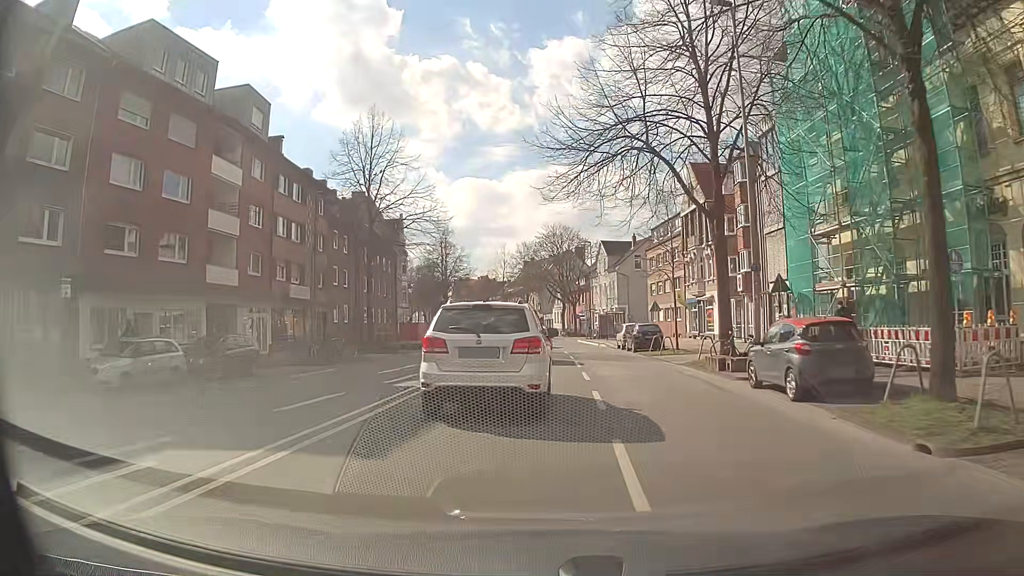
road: secondary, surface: asphalt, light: Day
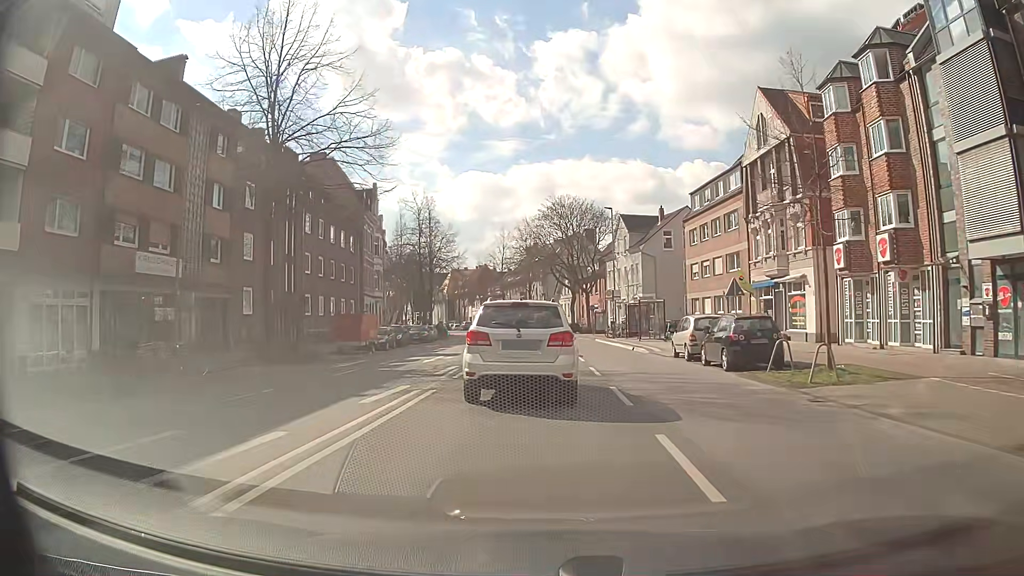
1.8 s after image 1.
(+0.1, +18.3) m; 0°
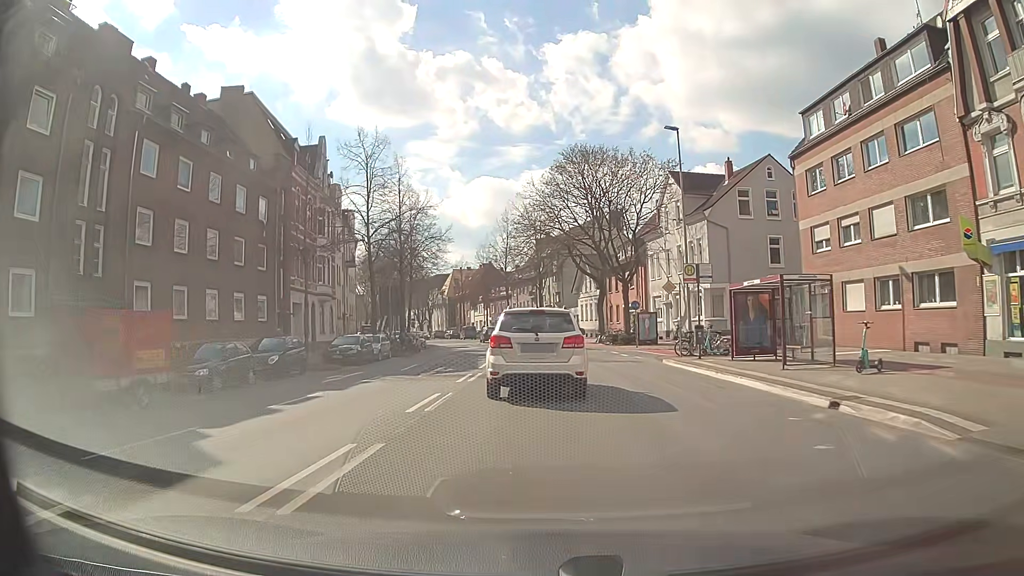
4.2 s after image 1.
(-0.3, +23.7) m; -1°
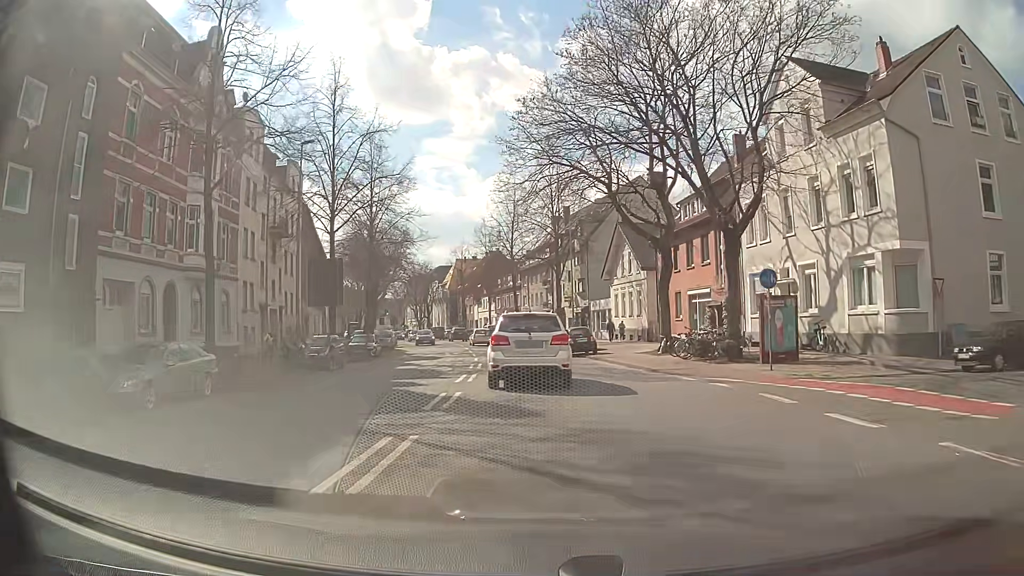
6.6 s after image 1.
(-0.4, +23.5) m; -1°
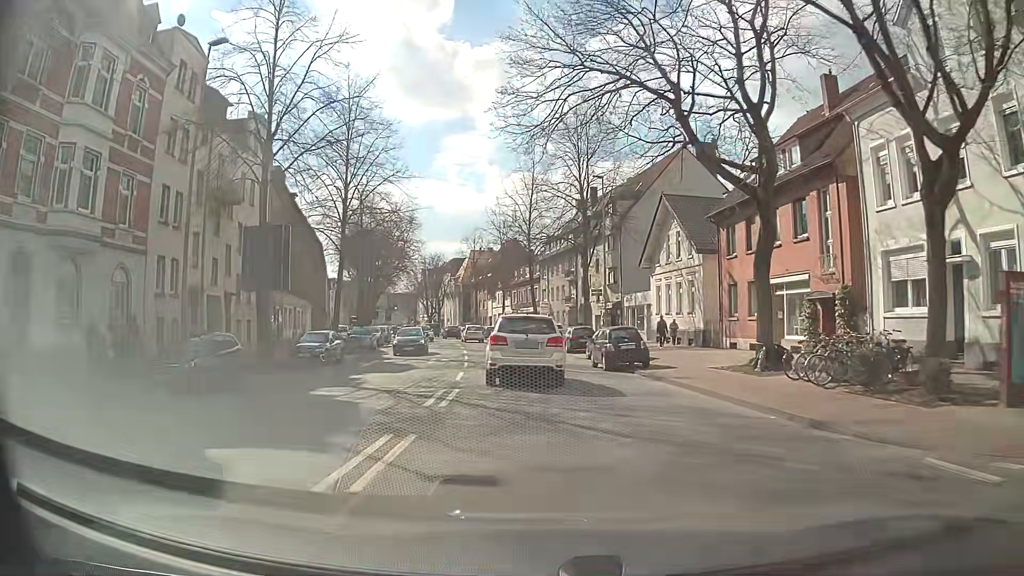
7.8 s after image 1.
(-0.2, +12.1) m; -2°
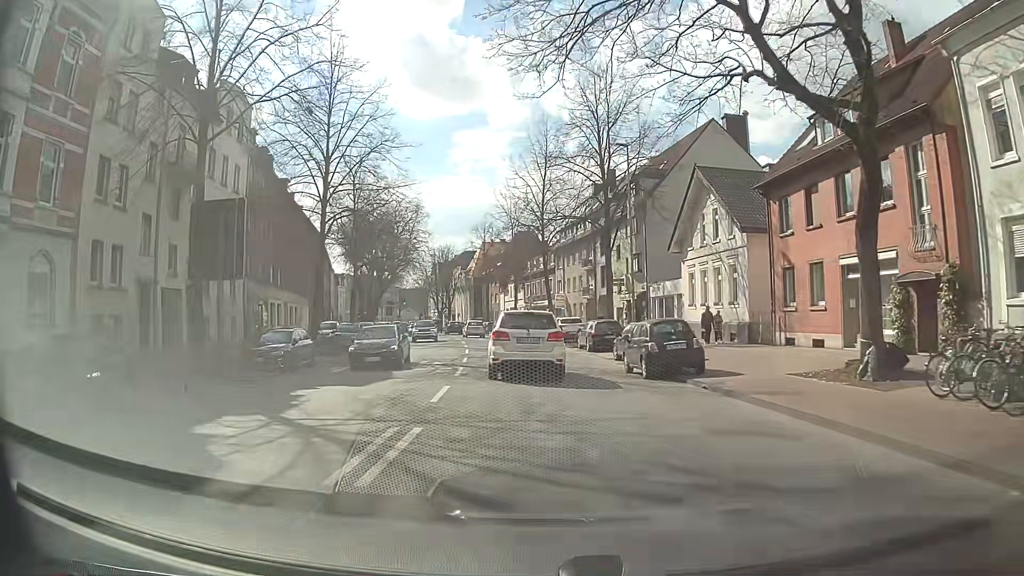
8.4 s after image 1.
(0.0, +6.1) m; 0°
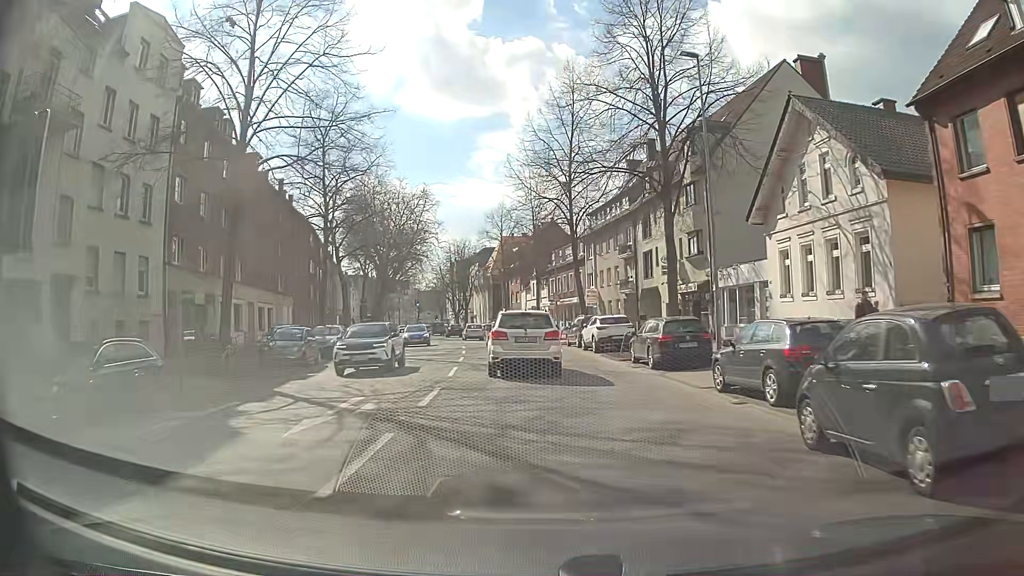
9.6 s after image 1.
(-0.4, +12.4) m; -4°
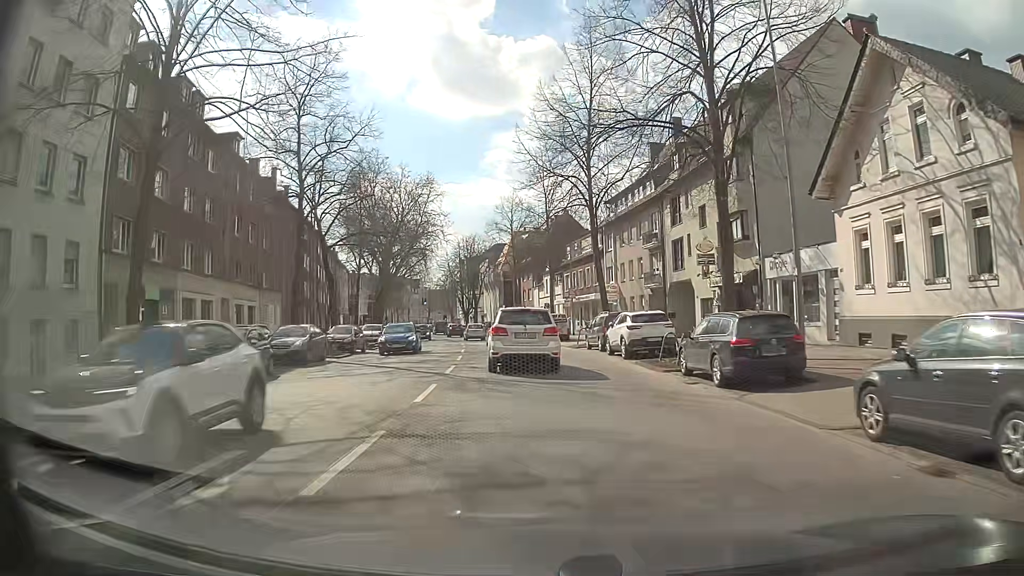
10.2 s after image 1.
(0.0, +6.3) m; 0°
(0, +10) (-1, +20) (-2, +30) (-3, +40) (-4, +50) (-5, +60) (-7, +69) (-10, +79) (-12, +89) (-15, +99) m
